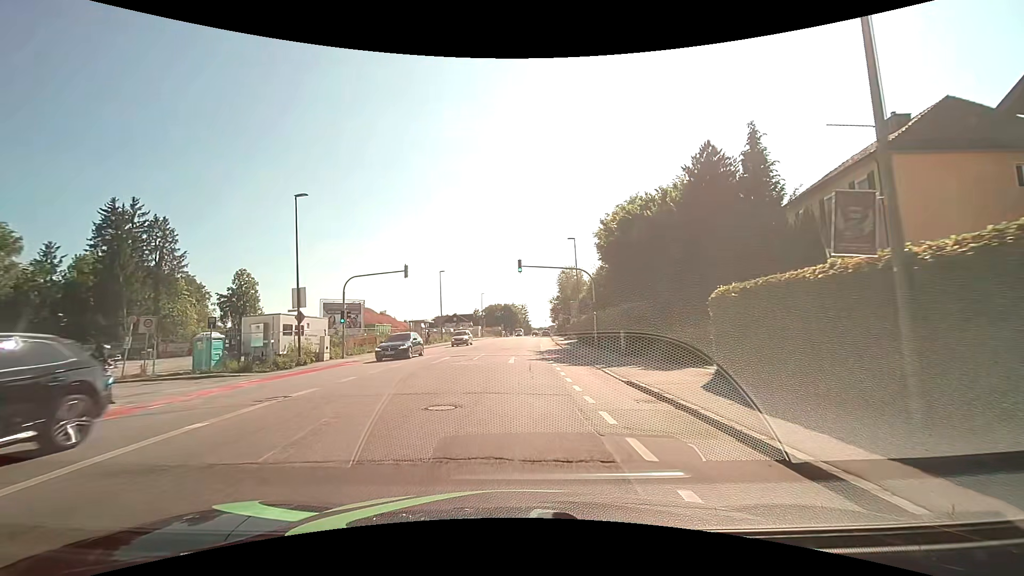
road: tertiary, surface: asphalt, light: Day
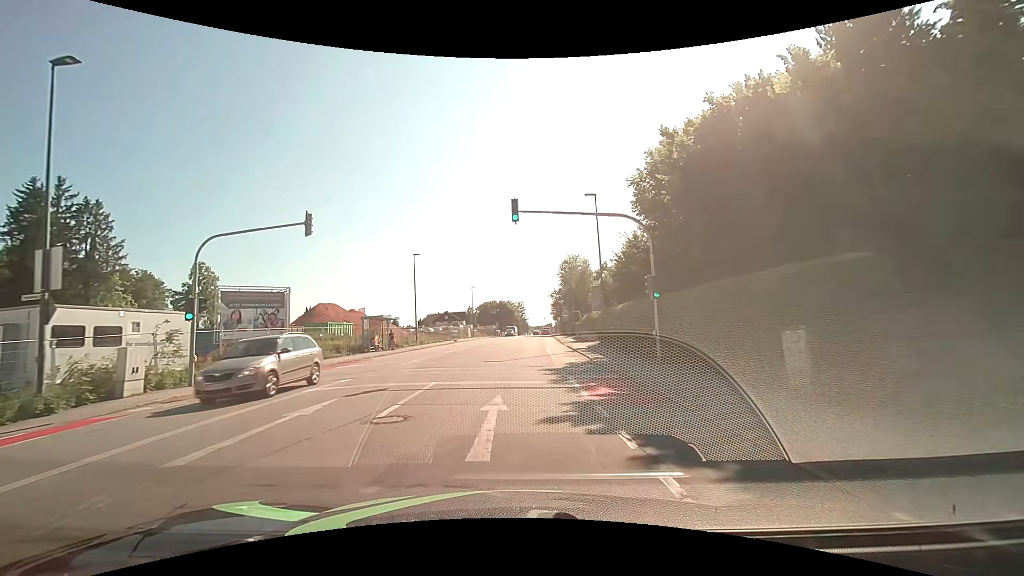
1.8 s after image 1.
(+0.1, +15.7) m; 0°
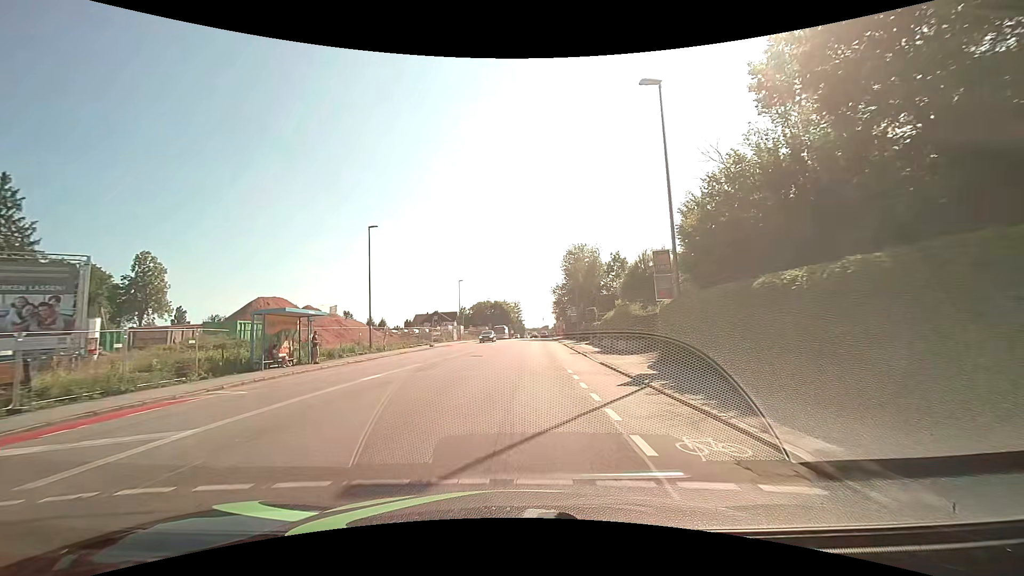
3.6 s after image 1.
(+0.1, +16.0) m; +1°
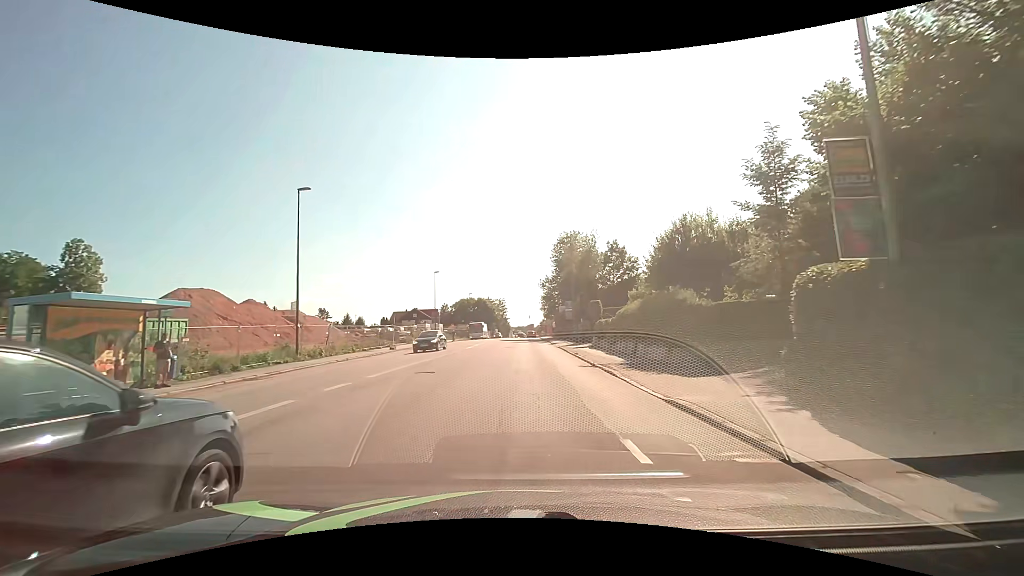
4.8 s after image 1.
(+0.1, +10.5) m; +1°
(0, +10) (+1, +20) (+1, +30) (+2, +40) (+2, +50) (+2, +60) (+2, +70) (+2, +80) (+2, +90) (+3, +100) m
